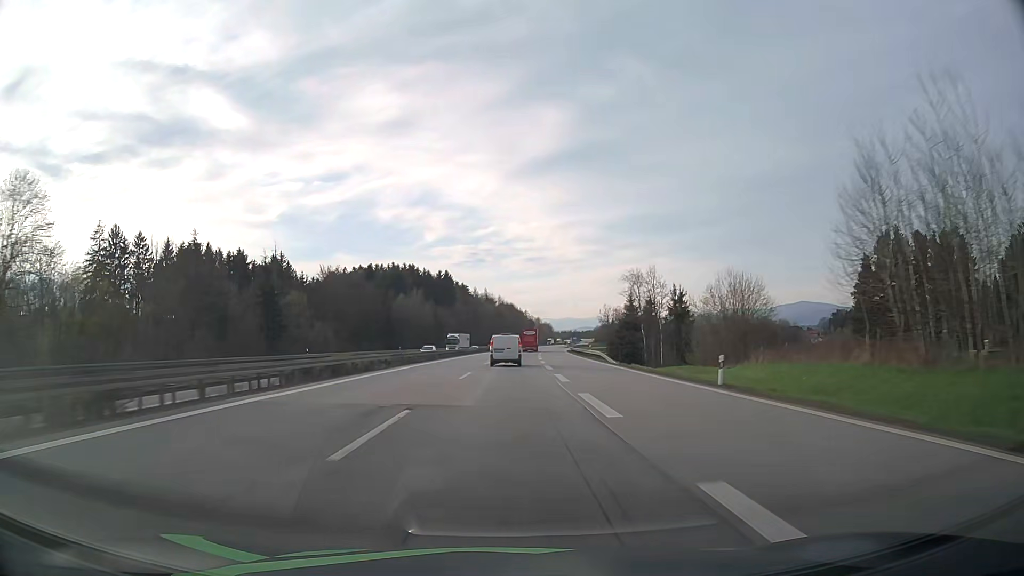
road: motorway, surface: asphalt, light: Day
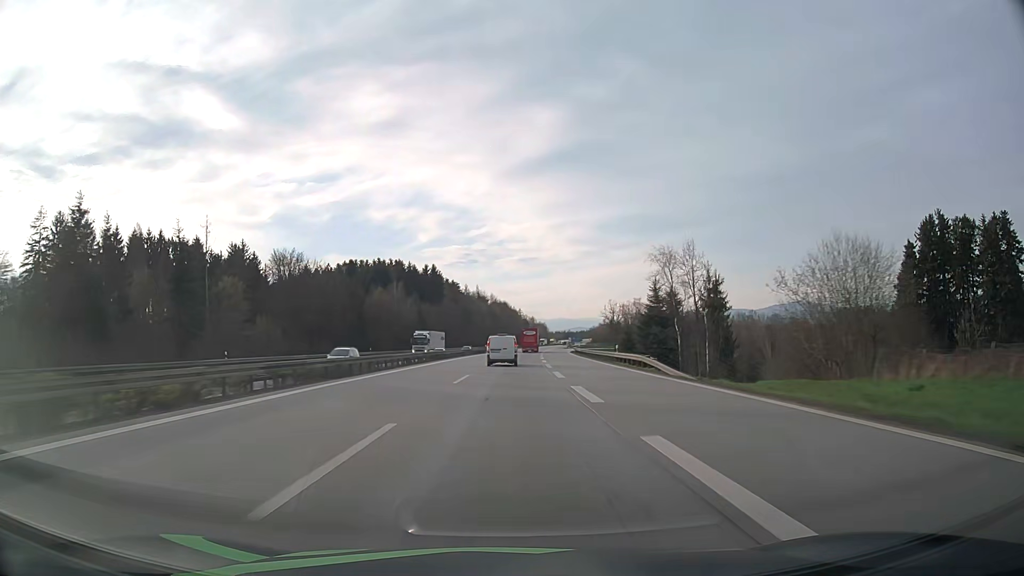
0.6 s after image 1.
(+0.1, +20.7) m; 0°
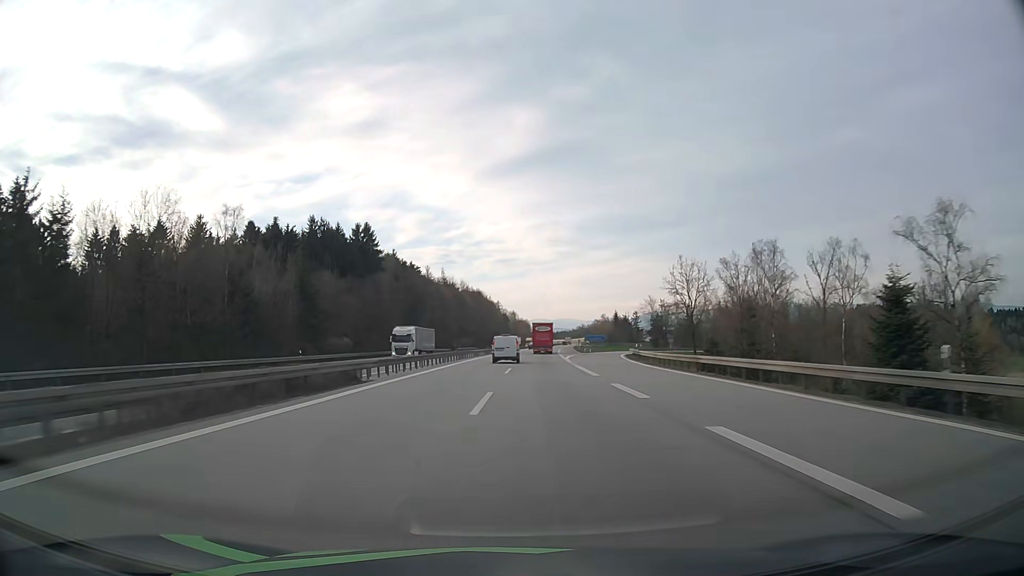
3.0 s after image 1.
(+1.3, +82.9) m; +2°
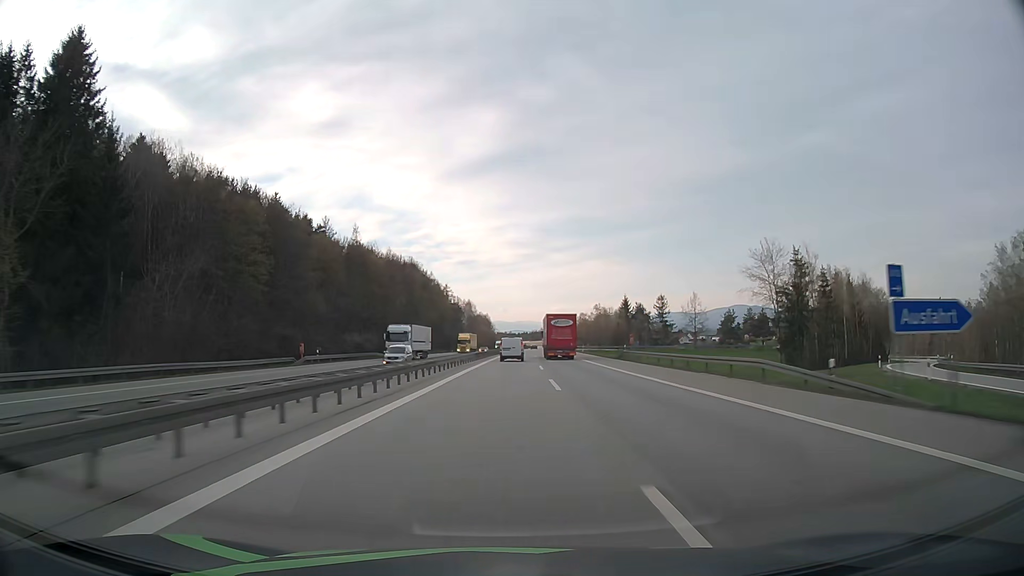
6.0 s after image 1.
(+2.7, +103.5) m; +3°
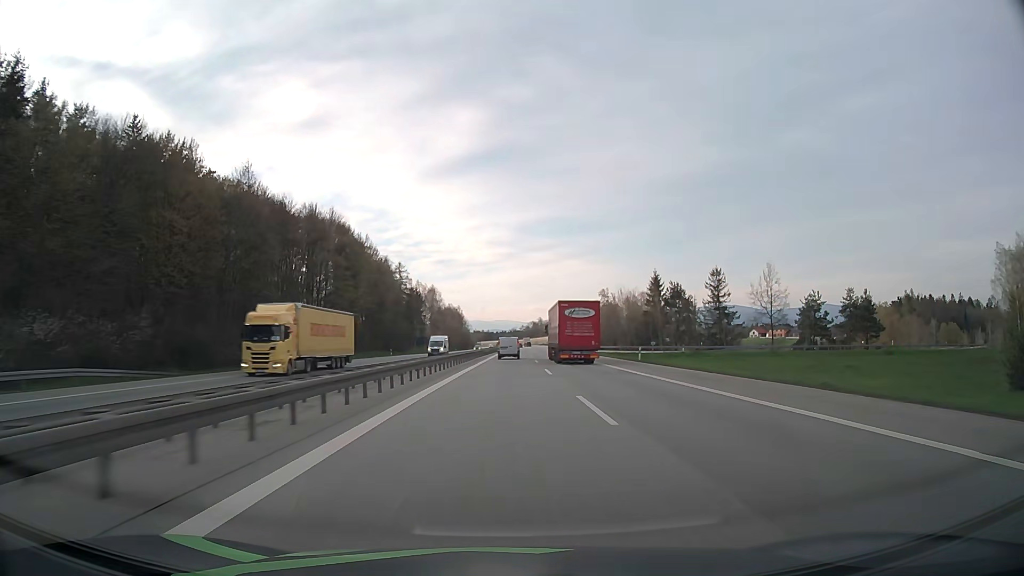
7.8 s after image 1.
(+1.2, +62.3) m; +2°
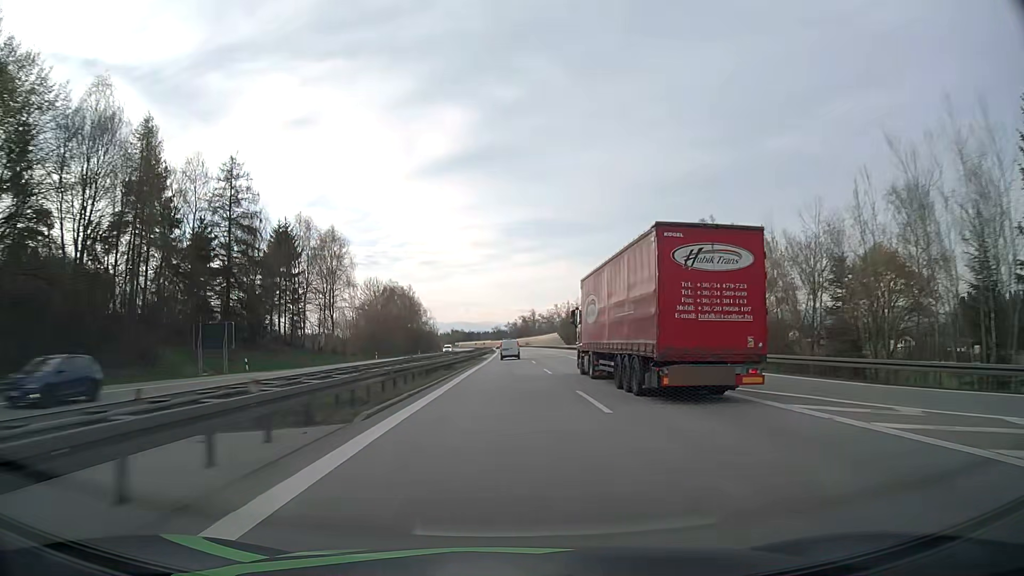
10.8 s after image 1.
(+1.5, +104.3) m; +1°
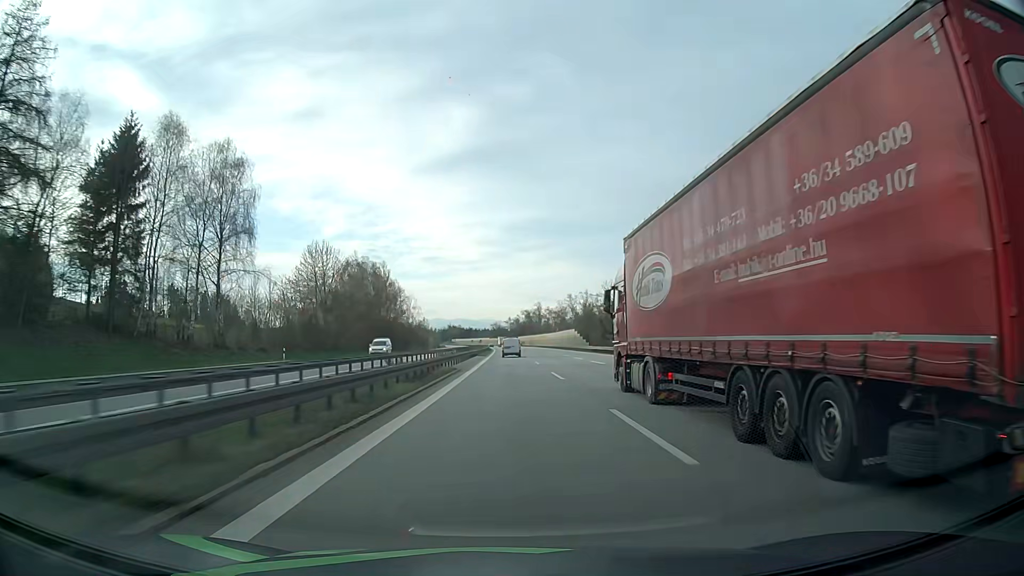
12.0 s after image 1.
(0.0, +42.0) m; 0°
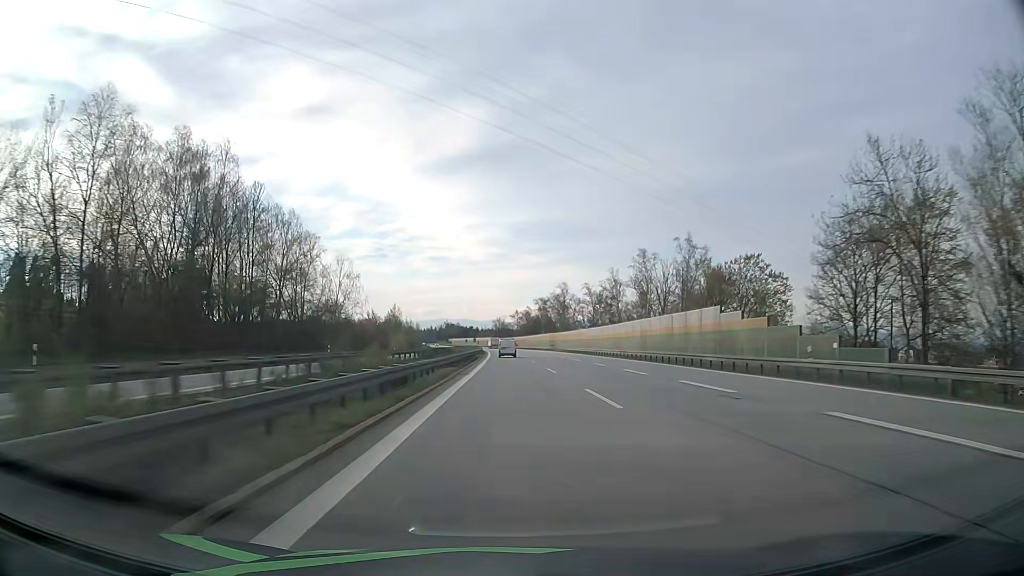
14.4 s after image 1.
(-0.1, +84.4) m; 0°
(0, +10) (0, +20) (0, +30) (0, +40) (0, +50) (0, +60) (0, +70) (0, +80) (-1, +90) (-1, +100) m
